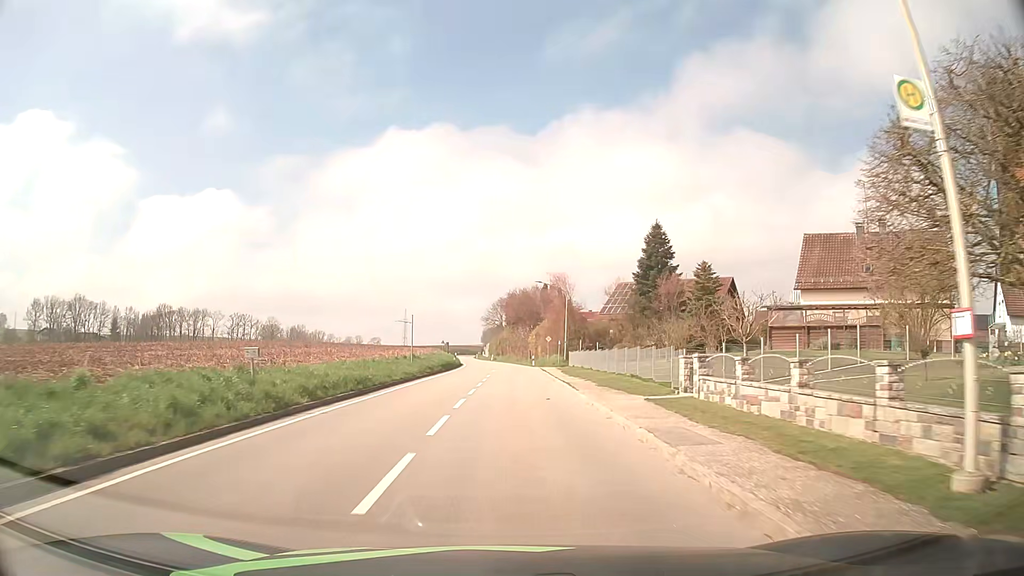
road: tertiary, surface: asphalt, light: Day
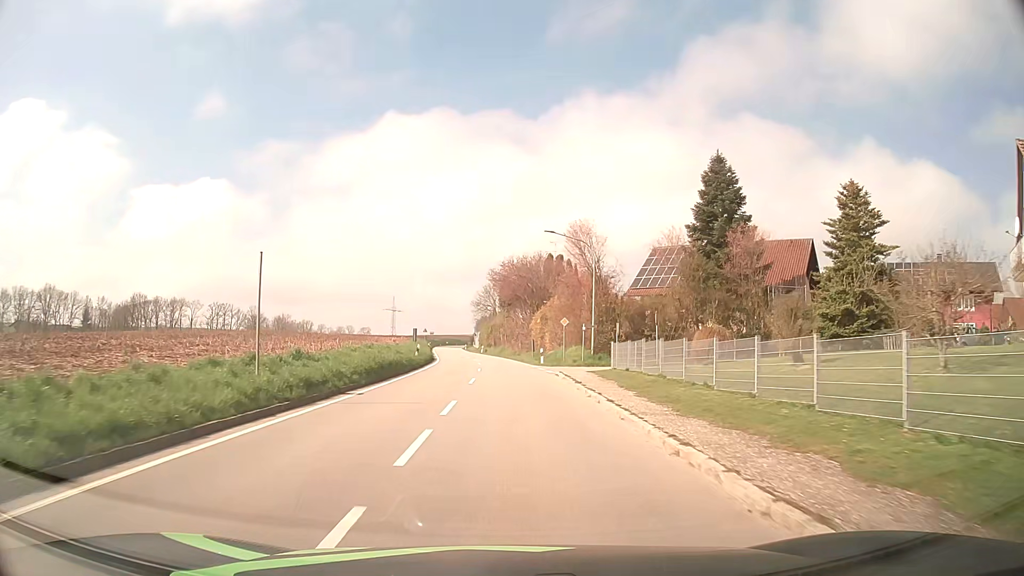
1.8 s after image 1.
(+0.1, +23.1) m; +1°
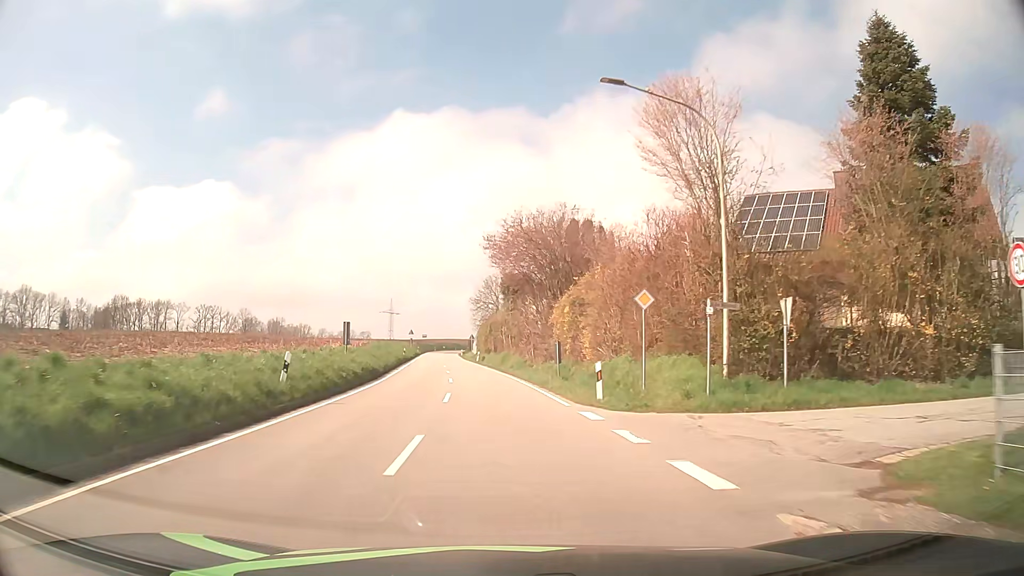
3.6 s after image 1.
(0.0, +23.9) m; -1°
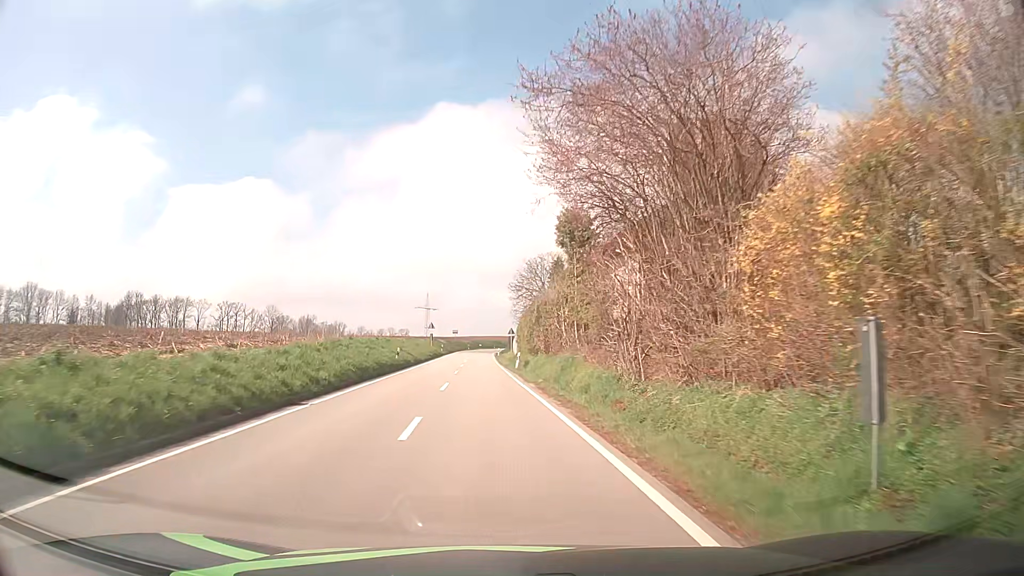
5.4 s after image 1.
(-0.7, +24.7) m; -4°
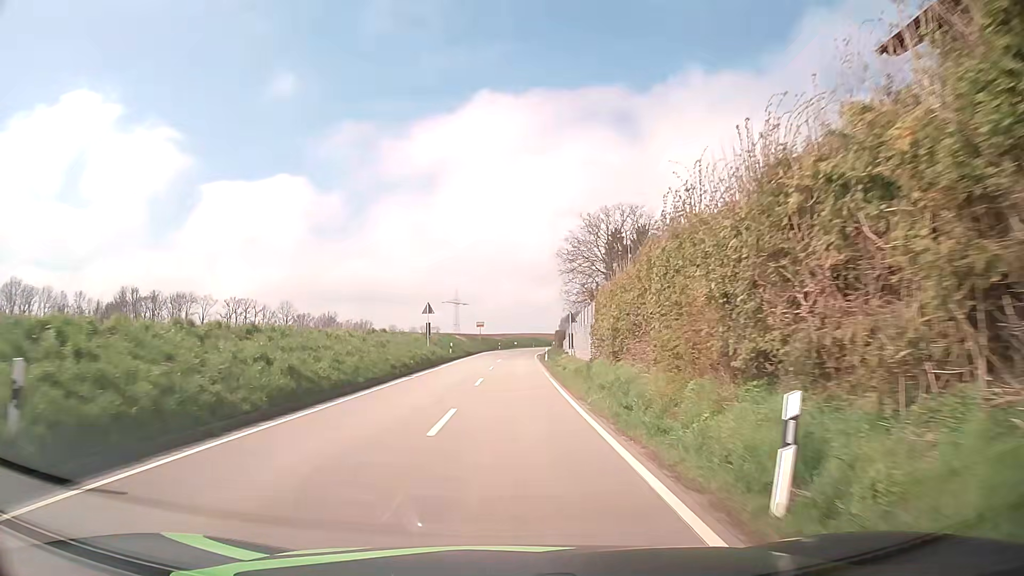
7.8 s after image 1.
(-1.3, +34.2) m; -3°
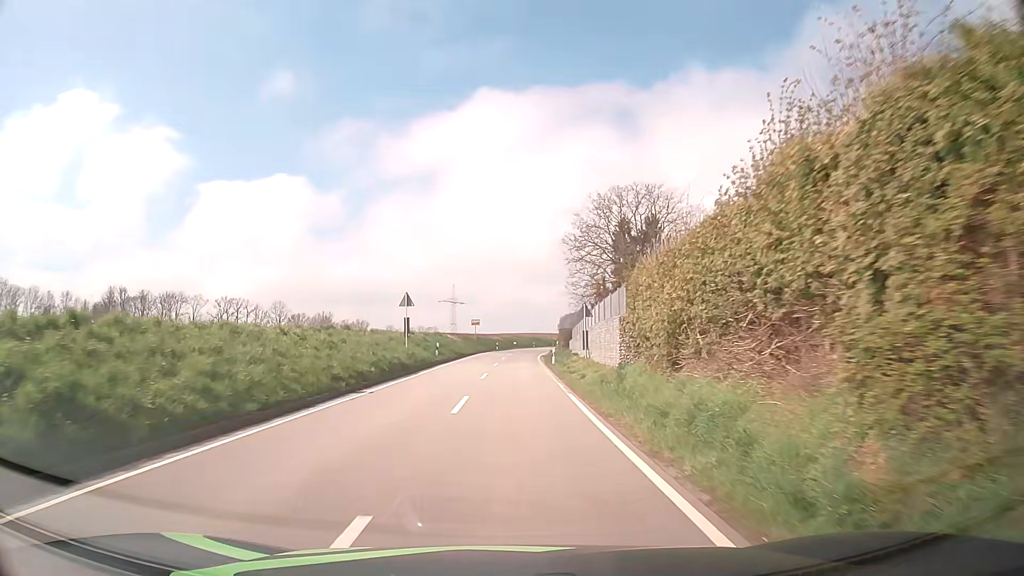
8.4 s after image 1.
(0.0, +8.8) m; 0°
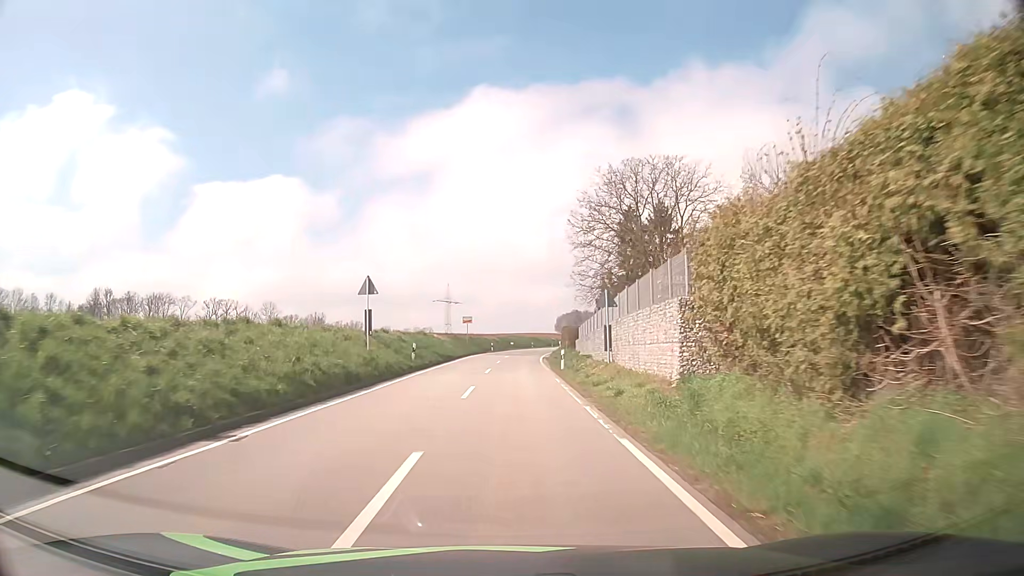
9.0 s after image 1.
(0.0, +9.0) m; 0°
